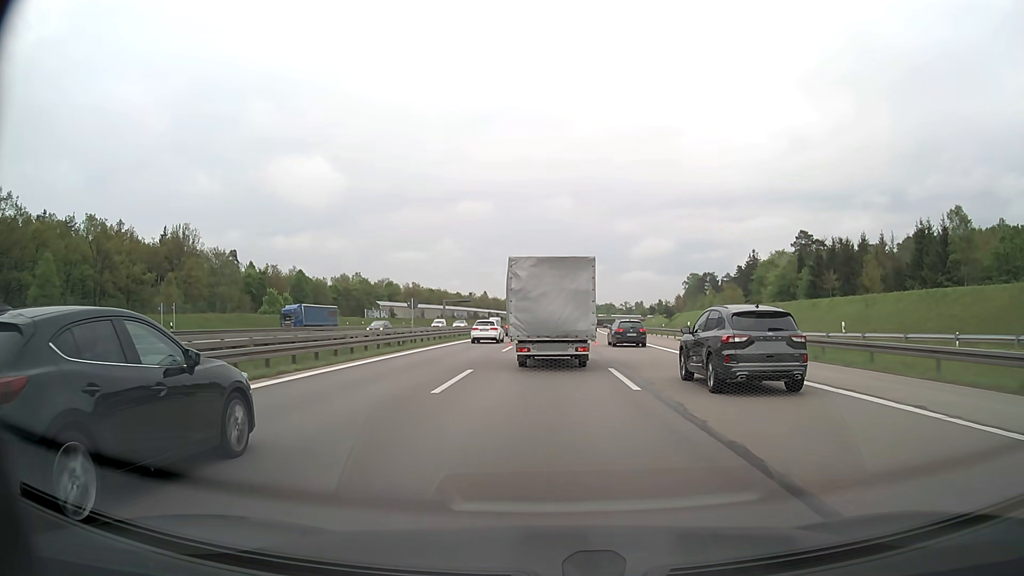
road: motorway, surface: asphalt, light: Day
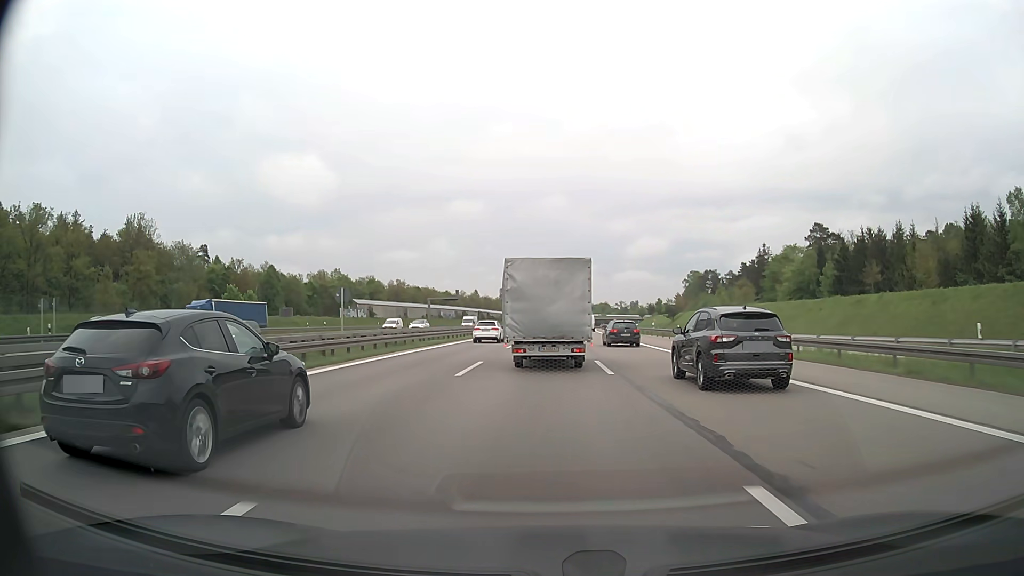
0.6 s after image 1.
(+0.1, +13.9) m; +1°
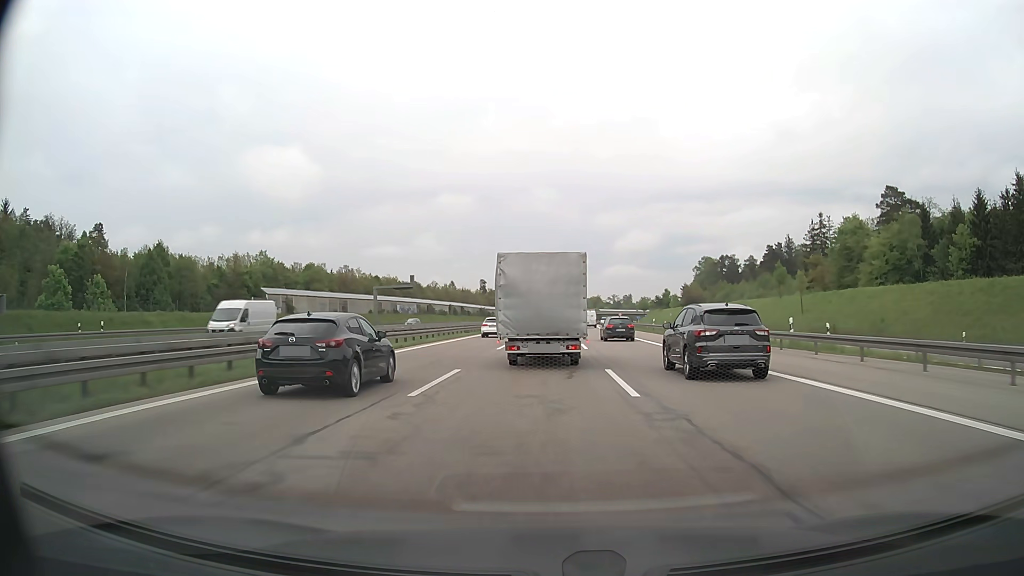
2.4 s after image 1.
(+0.5, +42.0) m; +1°
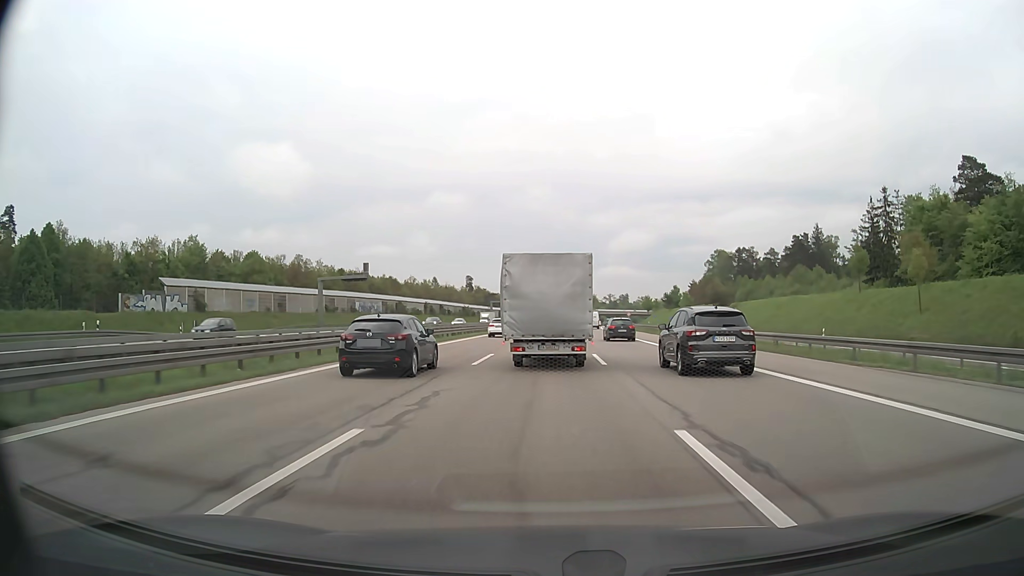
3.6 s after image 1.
(+0.1, +27.6) m; 0°
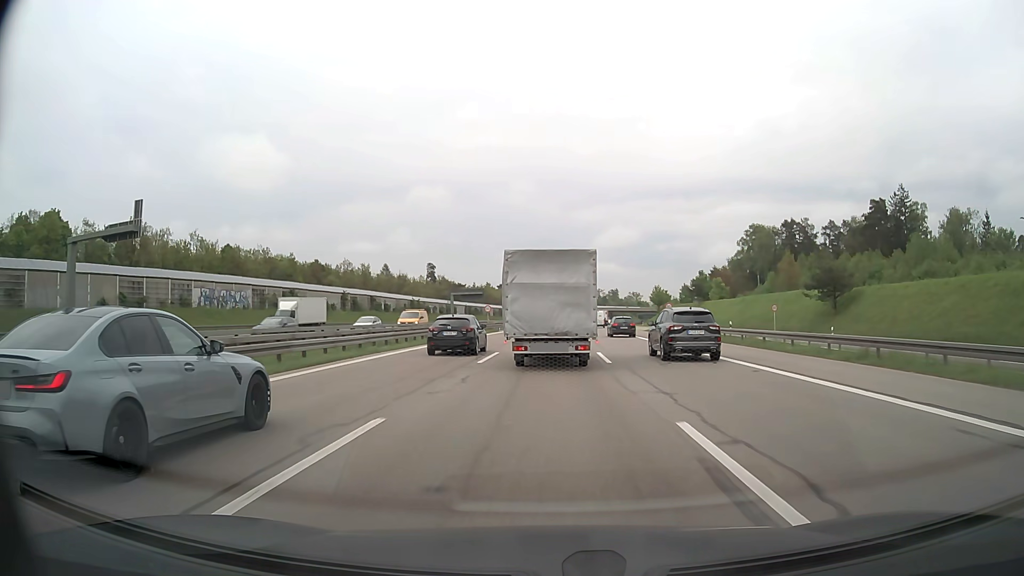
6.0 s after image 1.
(+0.8, +53.7) m; +2°
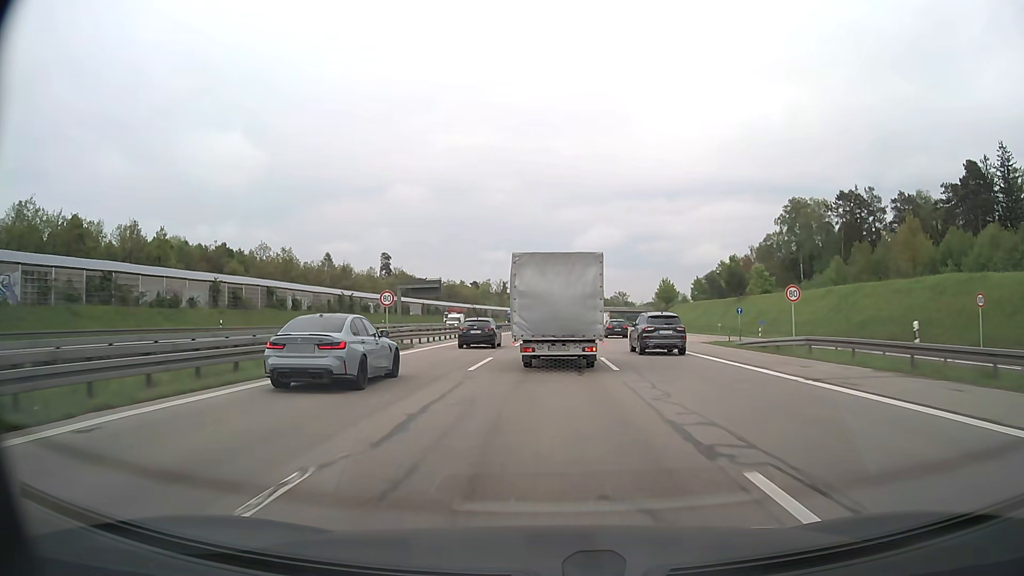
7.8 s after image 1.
(+0.4, +38.7) m; +1°
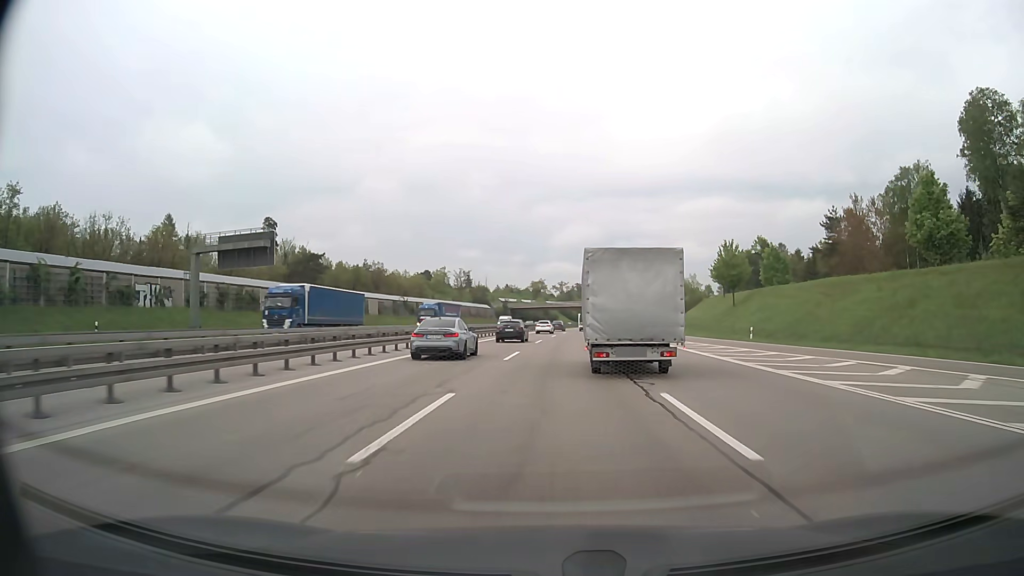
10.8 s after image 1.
(+1.4, +65.9) m; +2°
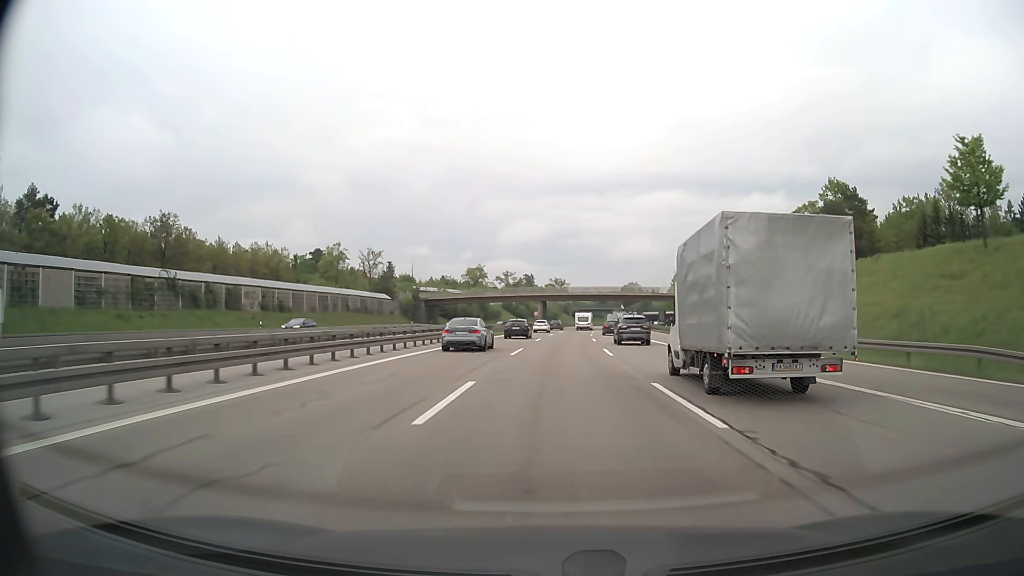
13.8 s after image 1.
(+2.7, +70.1) m; +4°
(0, +10) (0, +20) (+1, +30) (+1, +40) (+1, +50) (+2, +60) (+3, +70) (+3, +80) (+4, +90) (+5, +100) m
